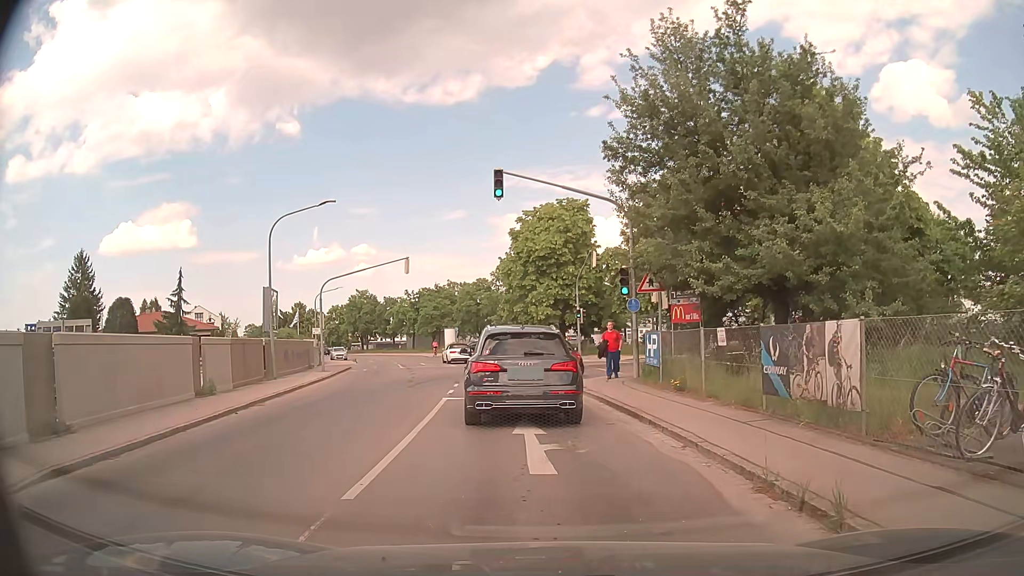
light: Day
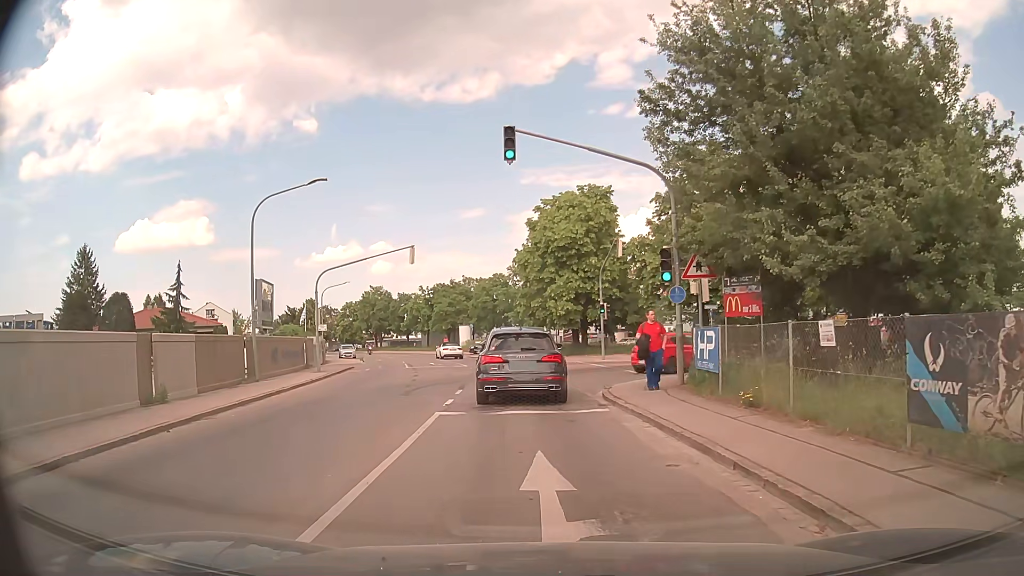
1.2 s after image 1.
(-0.1, +4.0) m; -2°
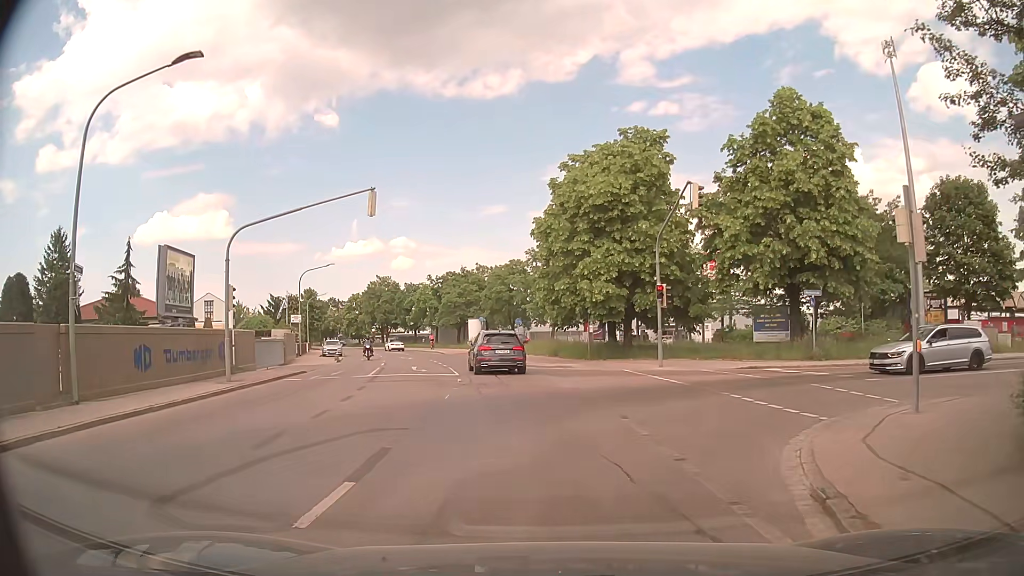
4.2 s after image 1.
(-0.4, +12.6) m; -2°
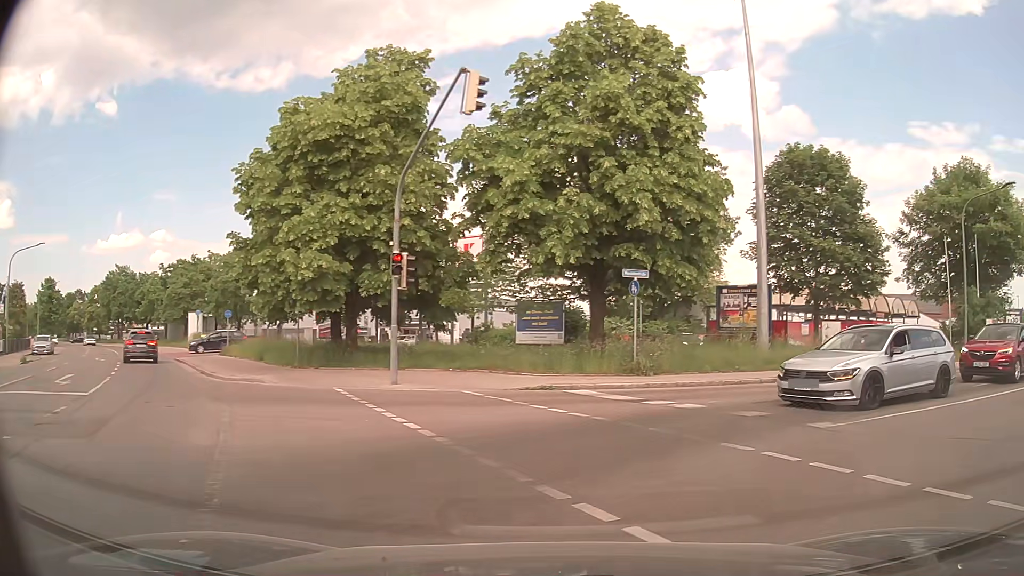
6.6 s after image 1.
(+1.0, +9.7) m; +20°
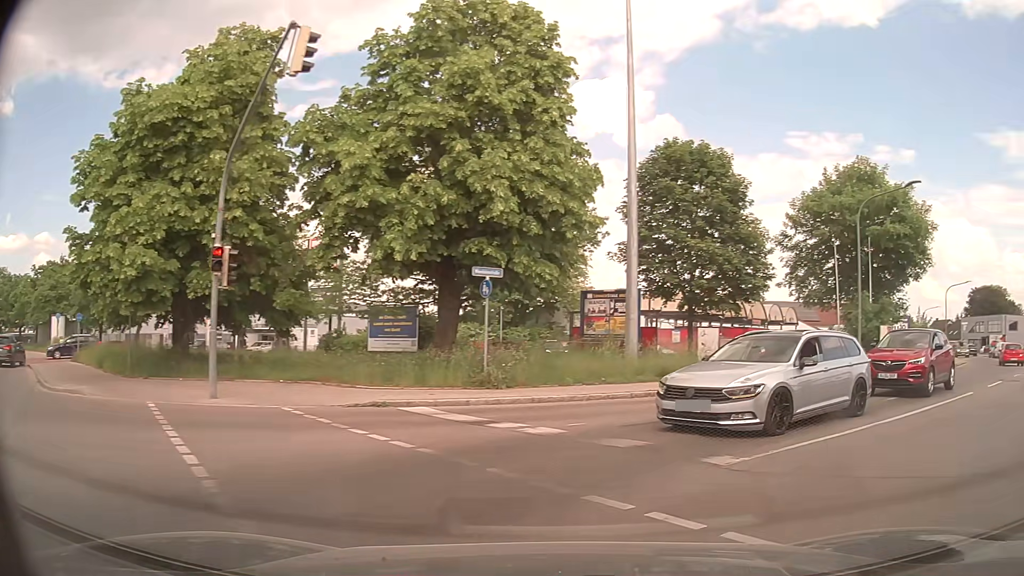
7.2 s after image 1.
(+0.2, +2.3) m; +11°
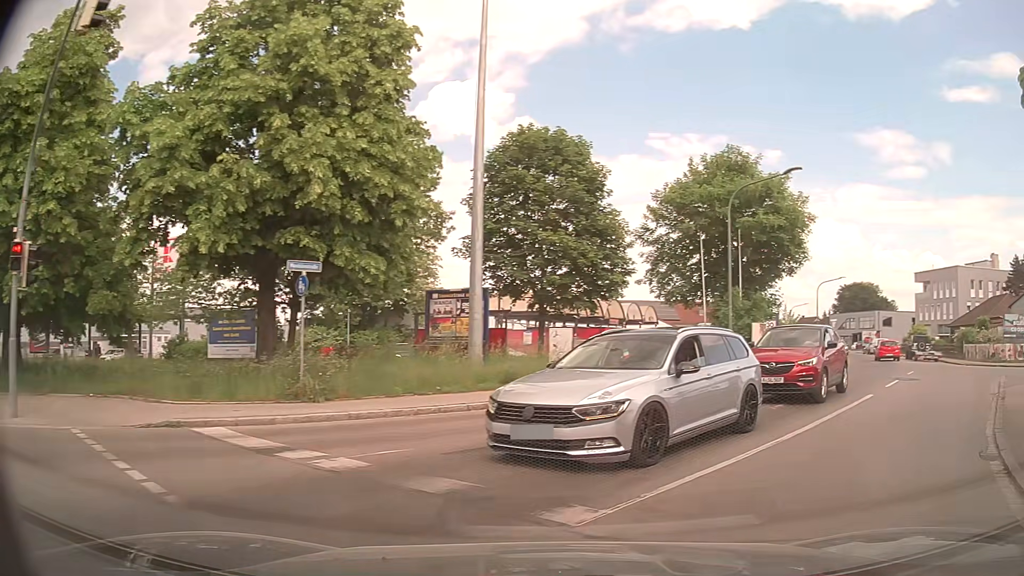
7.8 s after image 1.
(+0.3, +2.3) m; +13°
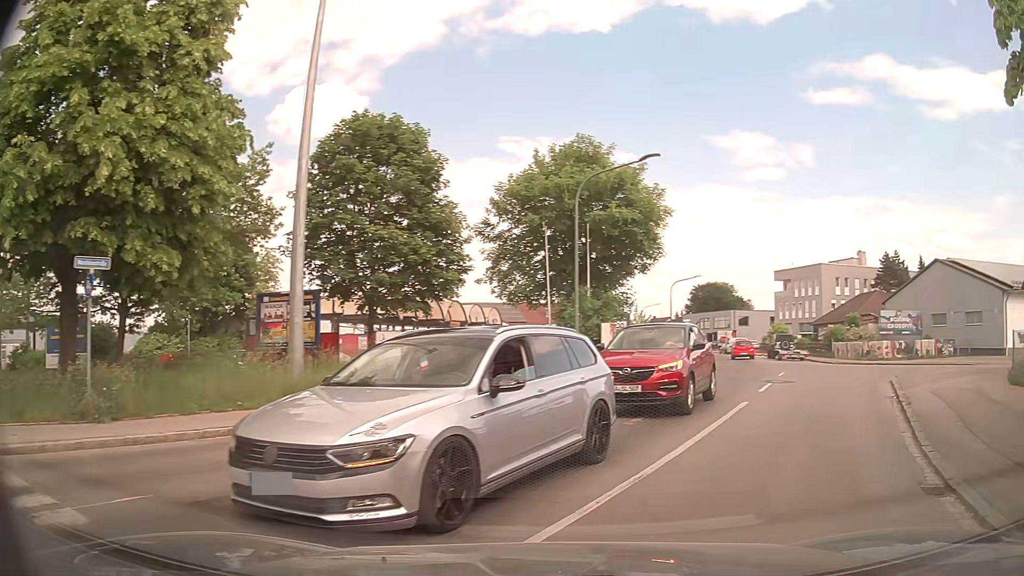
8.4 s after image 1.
(+0.3, +2.3) m; +15°
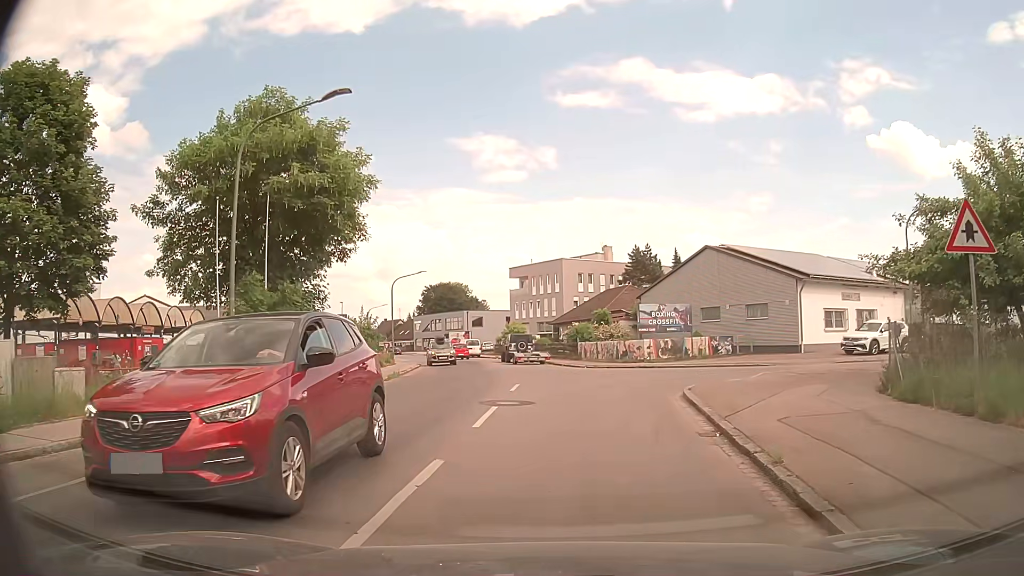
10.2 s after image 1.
(+1.6, +6.5) m; +22°
